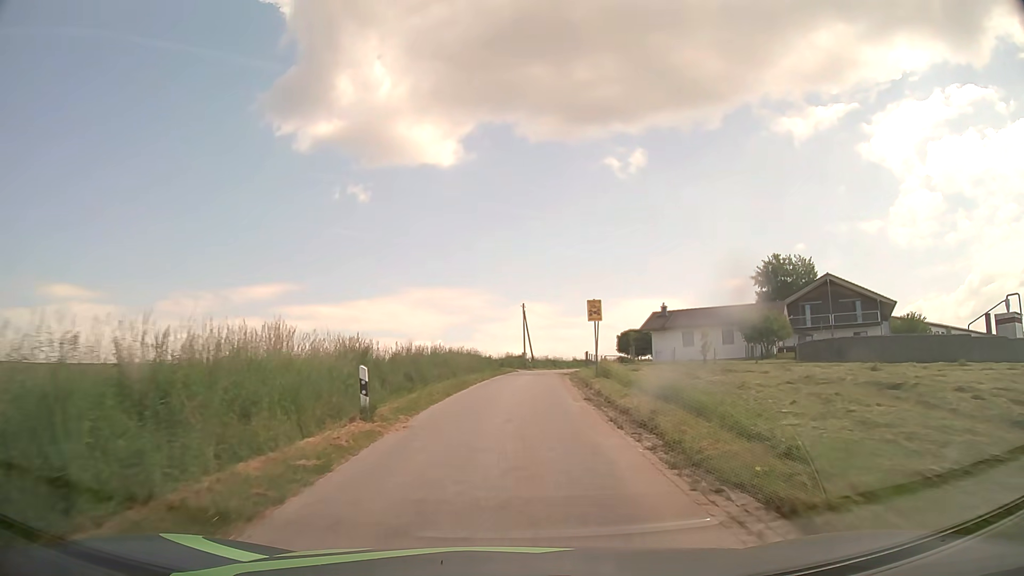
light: Day
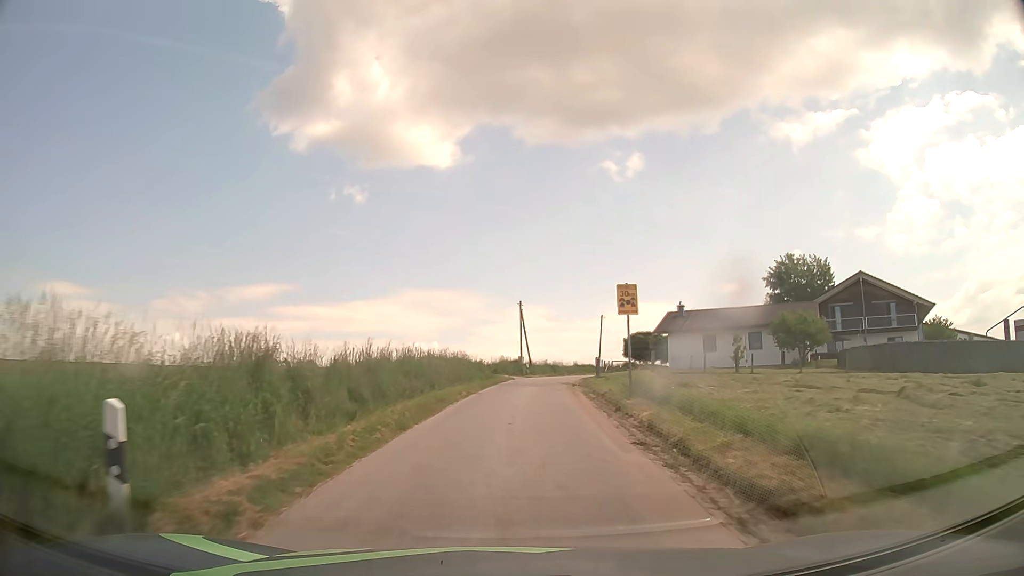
(0.0, +7.2) m; +1°
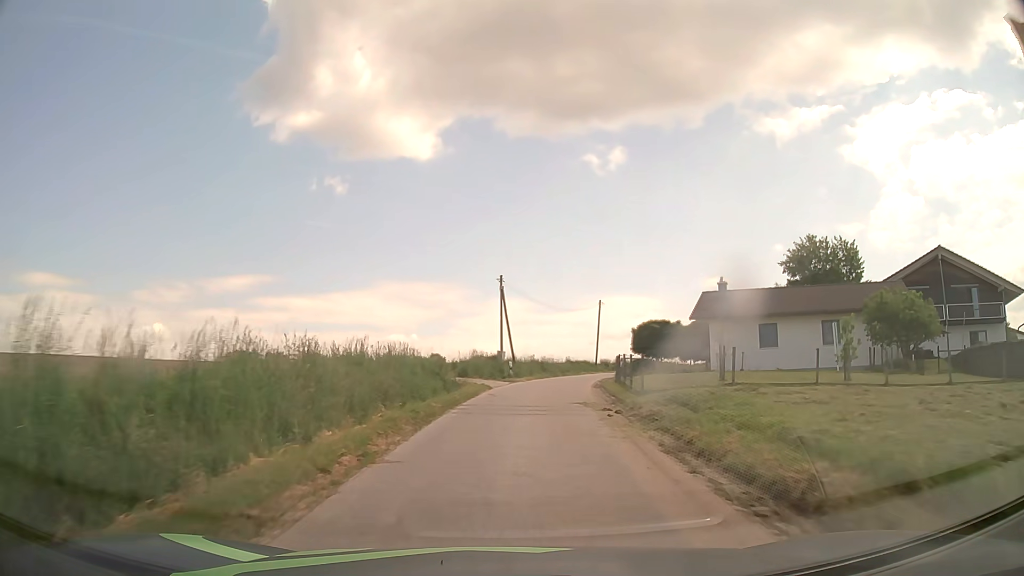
(+0.2, +14.4) m; +2°
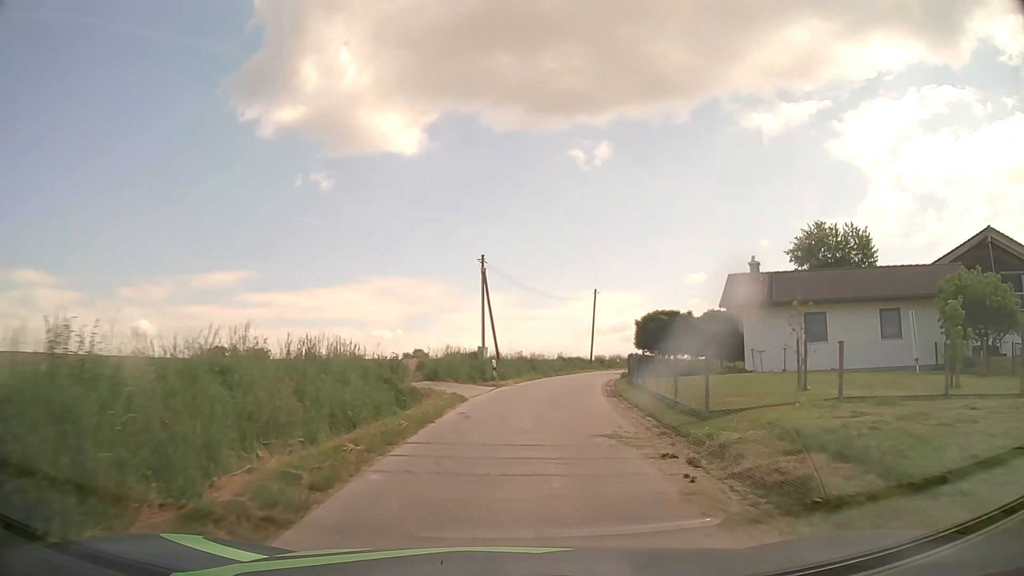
(+0.1, +7.0) m; +2°
